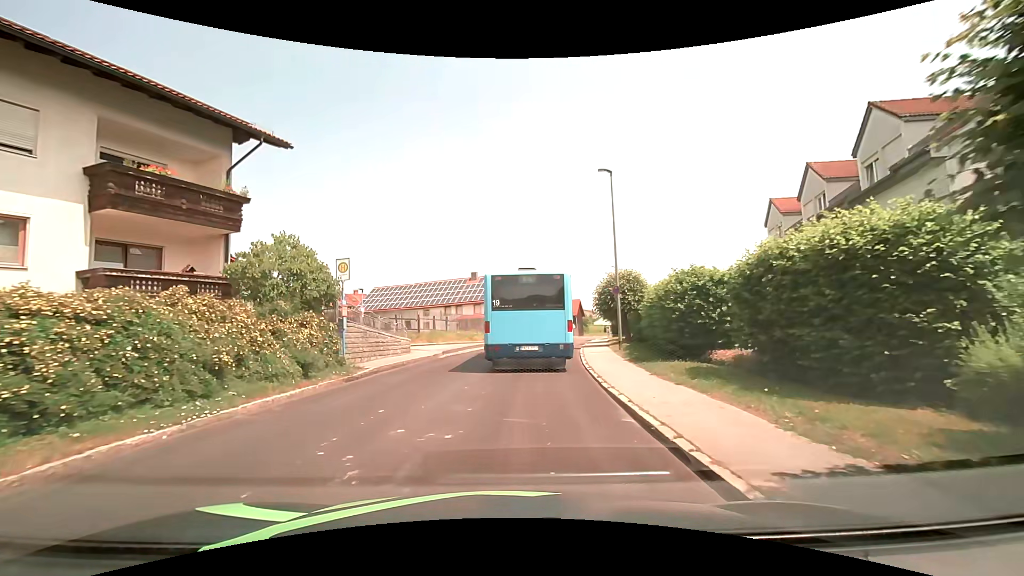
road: tertiary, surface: asphalt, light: Day
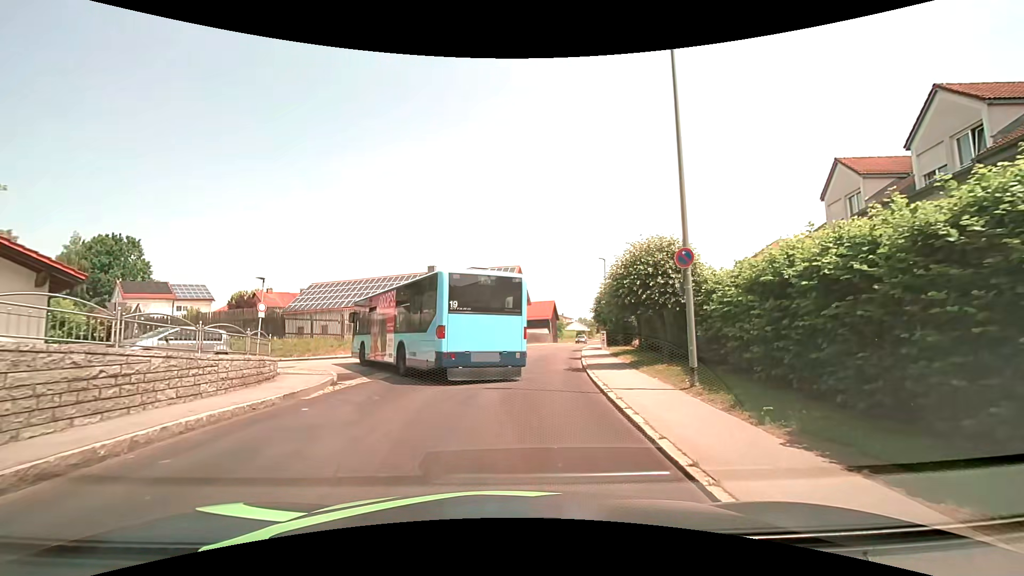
(+0.3, +11.4) m; +3°
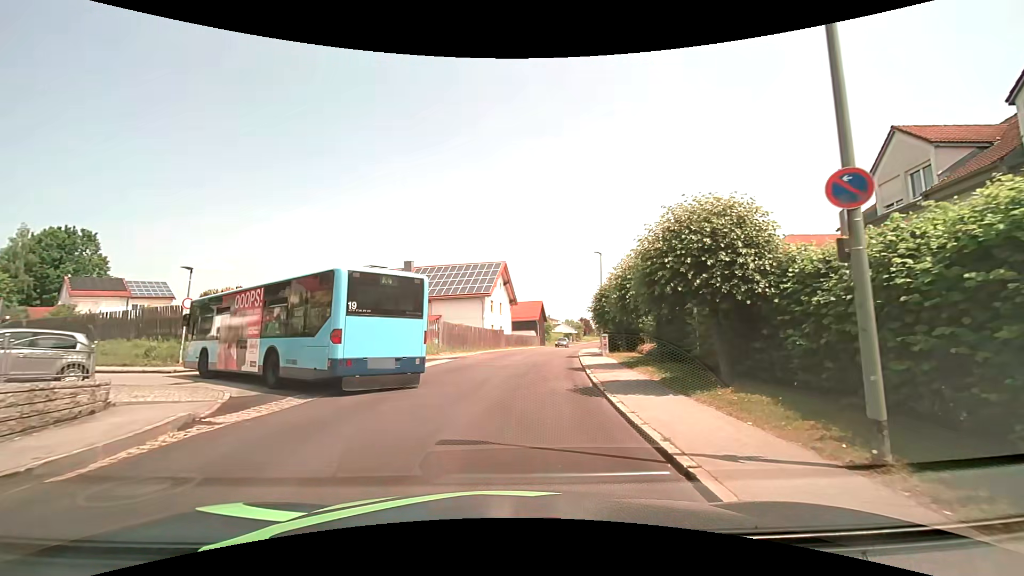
(+0.1, +5.5) m; +2°
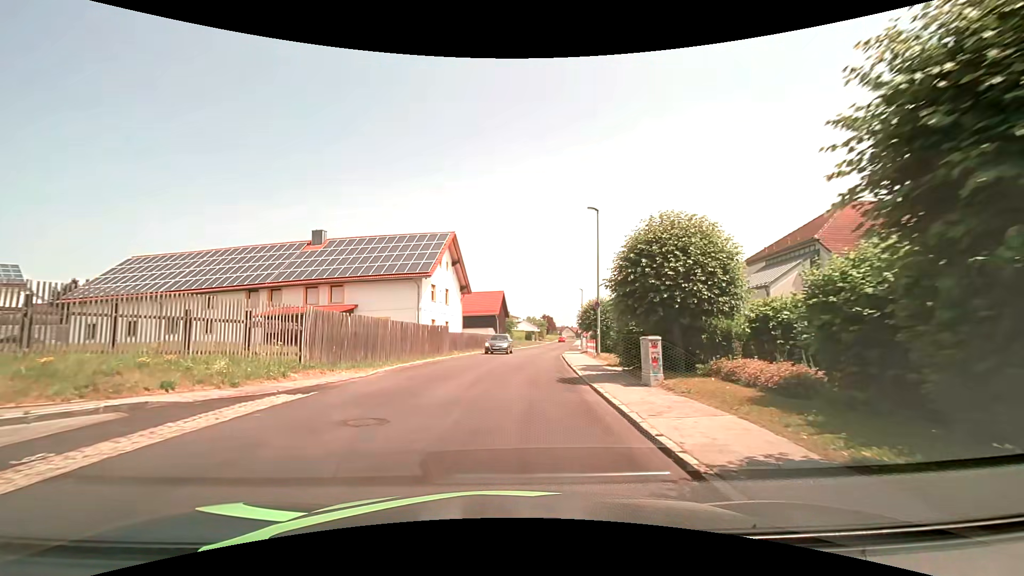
(+0.6, +15.5) m; +5°
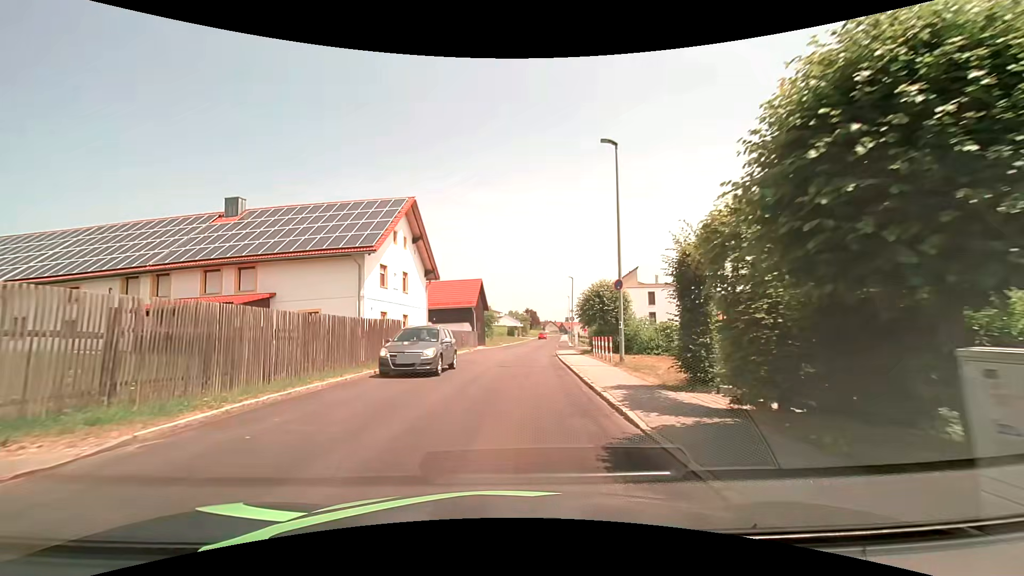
(+0.1, +9.3) m; +2°
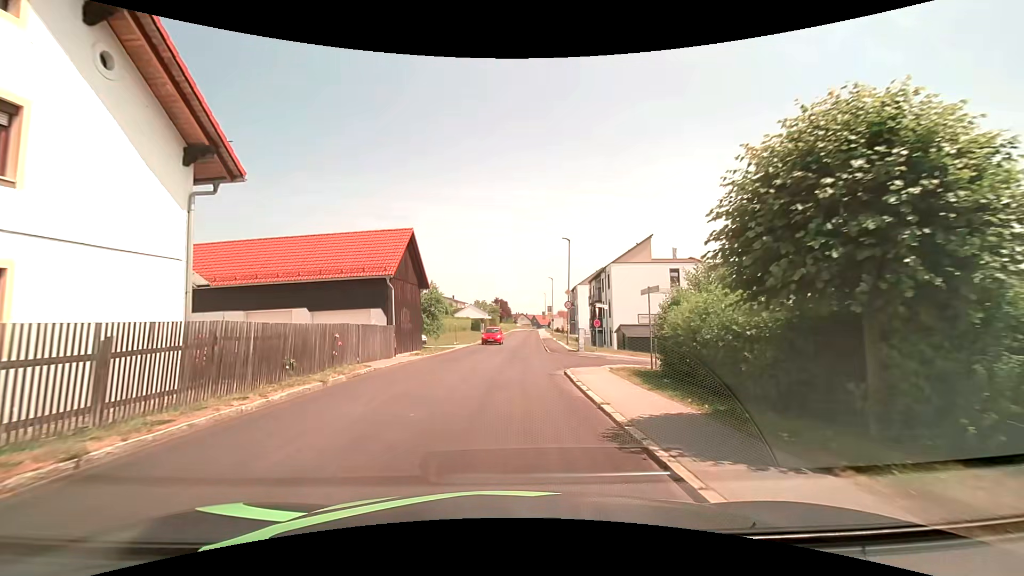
(+0.7, +22.9) m; +4°
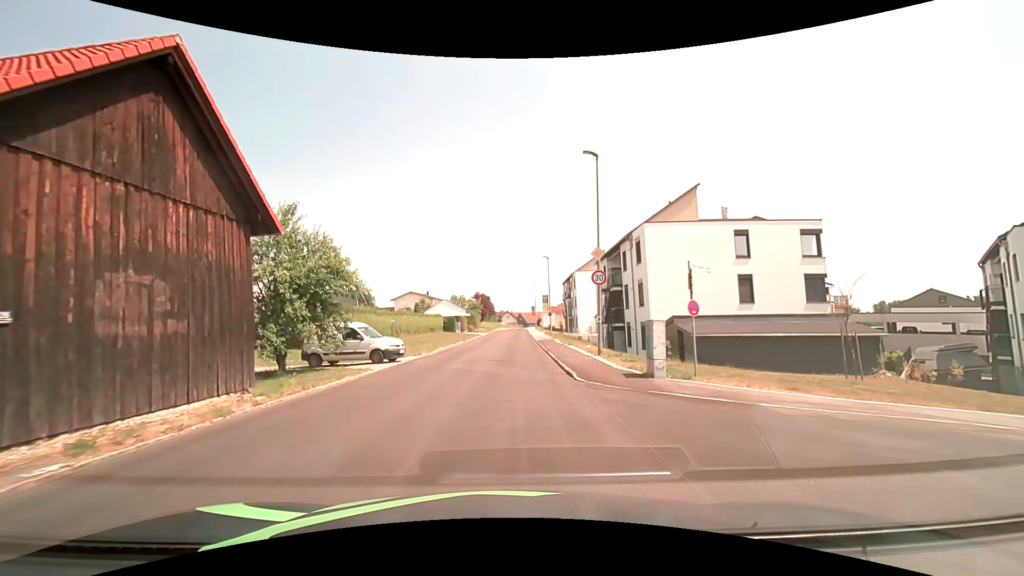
(+0.2, +18.3) m; +2°
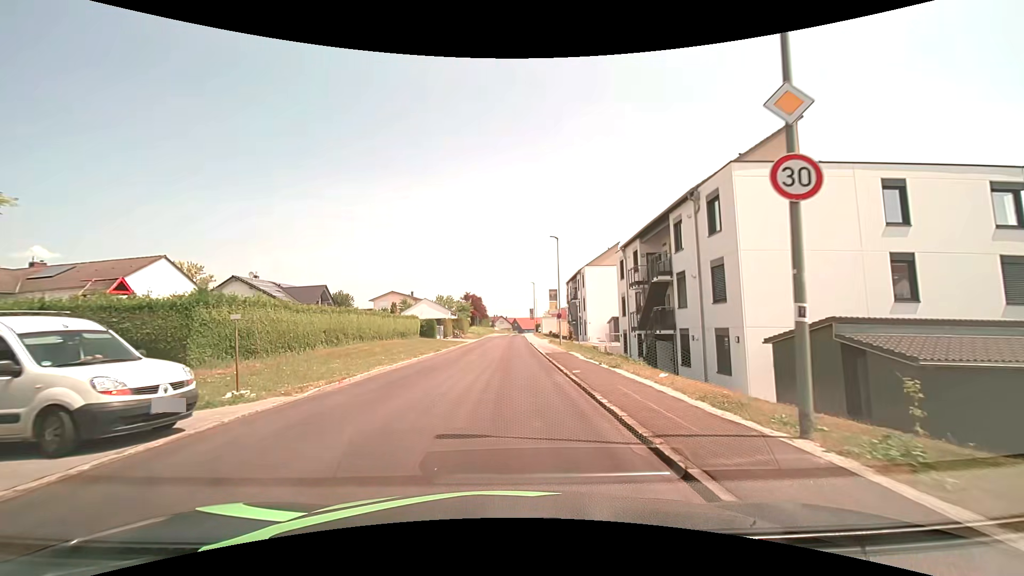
(-0.1, +13.6) m; 0°
(0, +10) (0, +20) (0, +30) (0, +40) (+1, +50) (+1, +60) (+1, +70) (+1, +80) (+2, +90) (+3, +100) m
